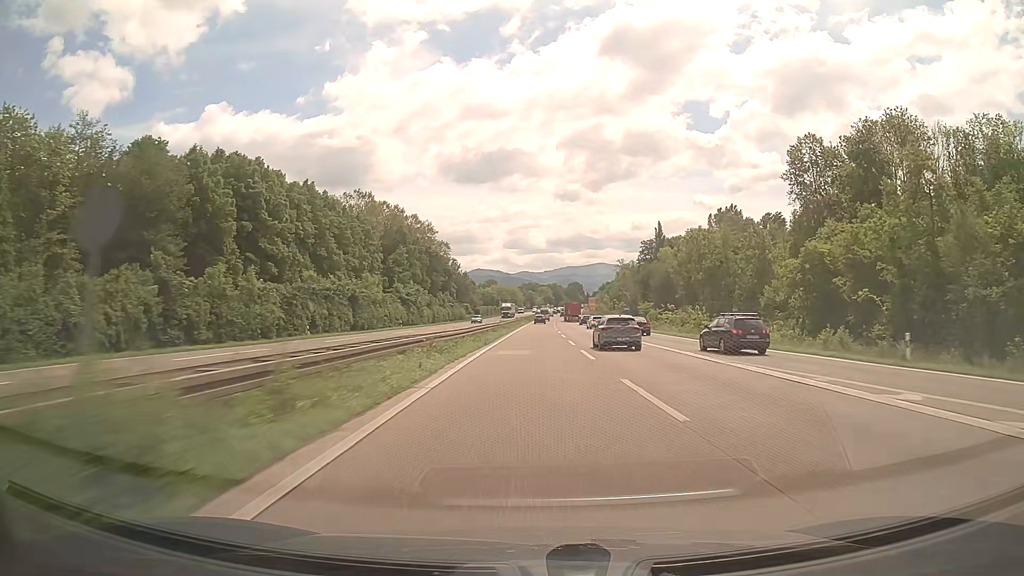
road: trunk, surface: asphalt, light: Day
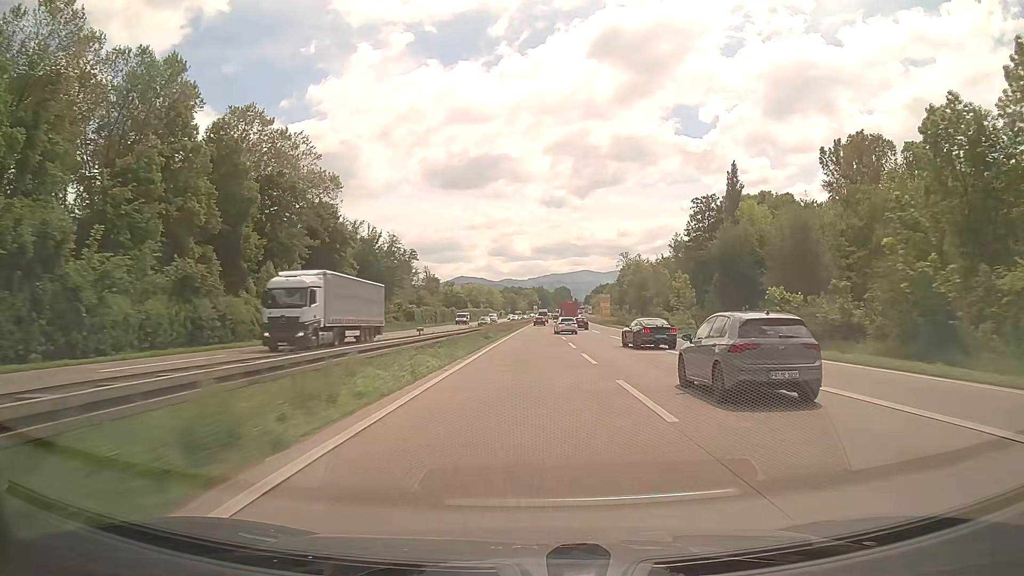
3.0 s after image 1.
(+1.1, +85.4) m; +1°
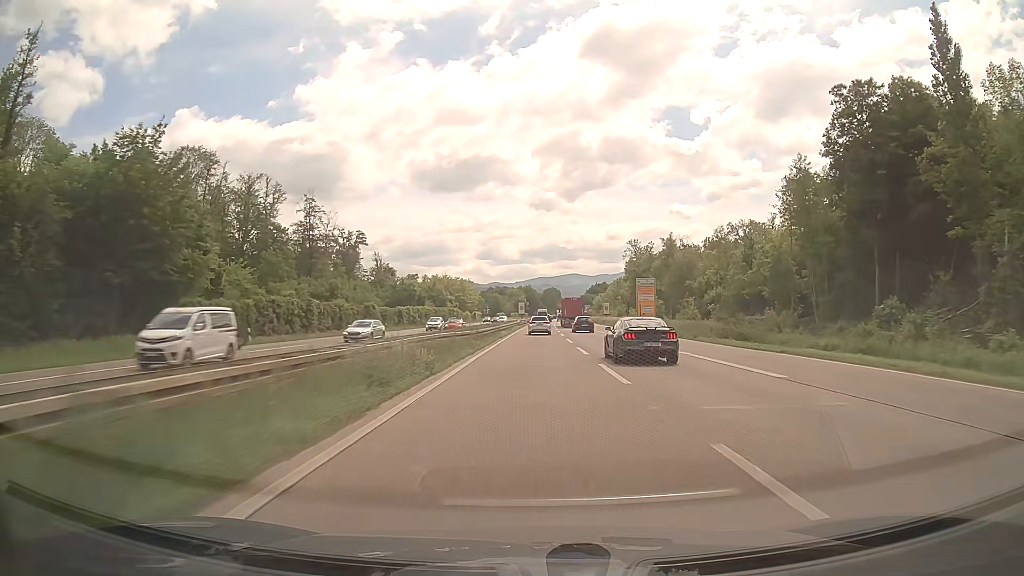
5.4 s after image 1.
(+0.5, +67.7) m; +1°
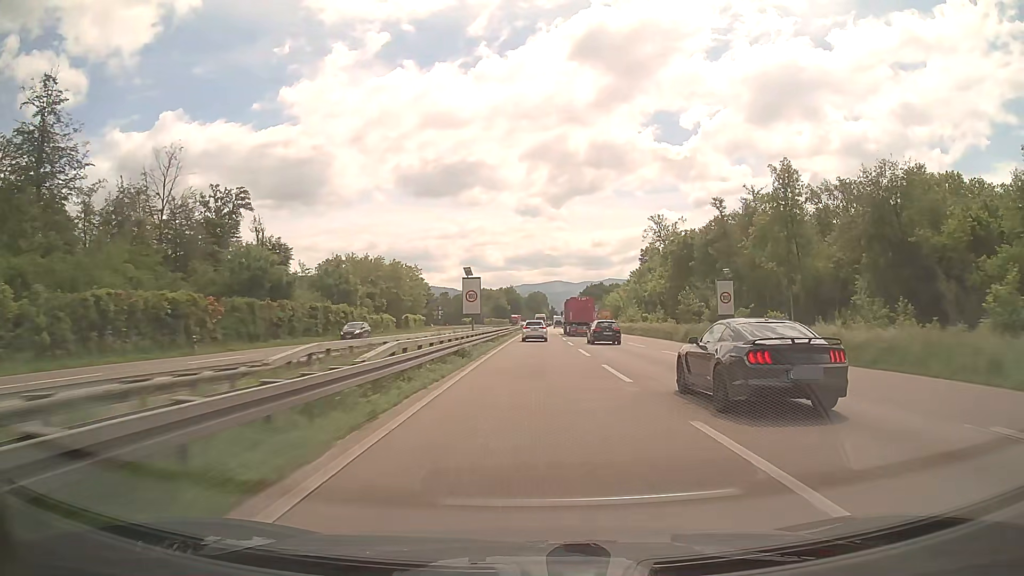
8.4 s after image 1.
(+0.9, +81.8) m; +1°
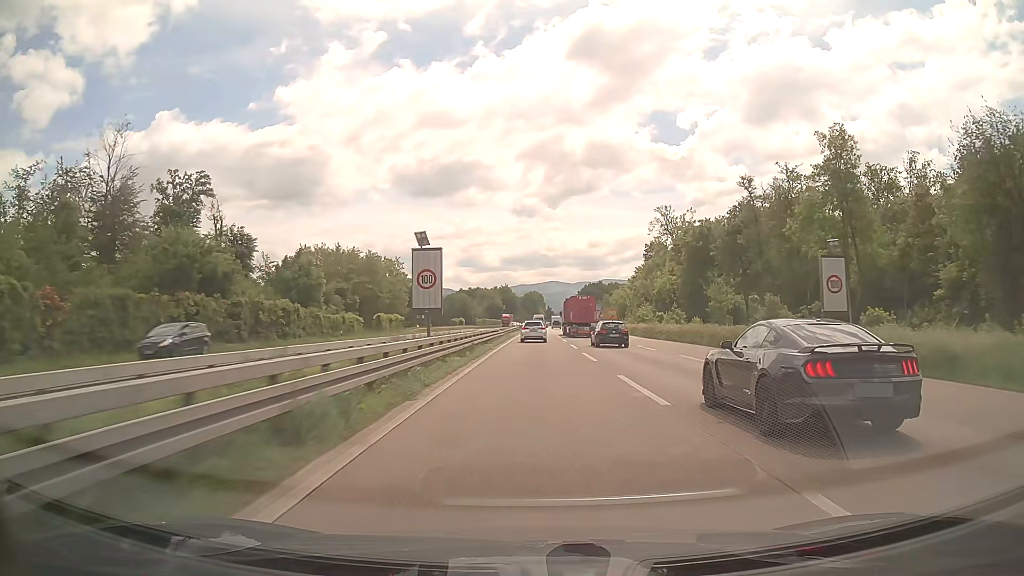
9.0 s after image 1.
(+0.1, +16.0) m; 0°
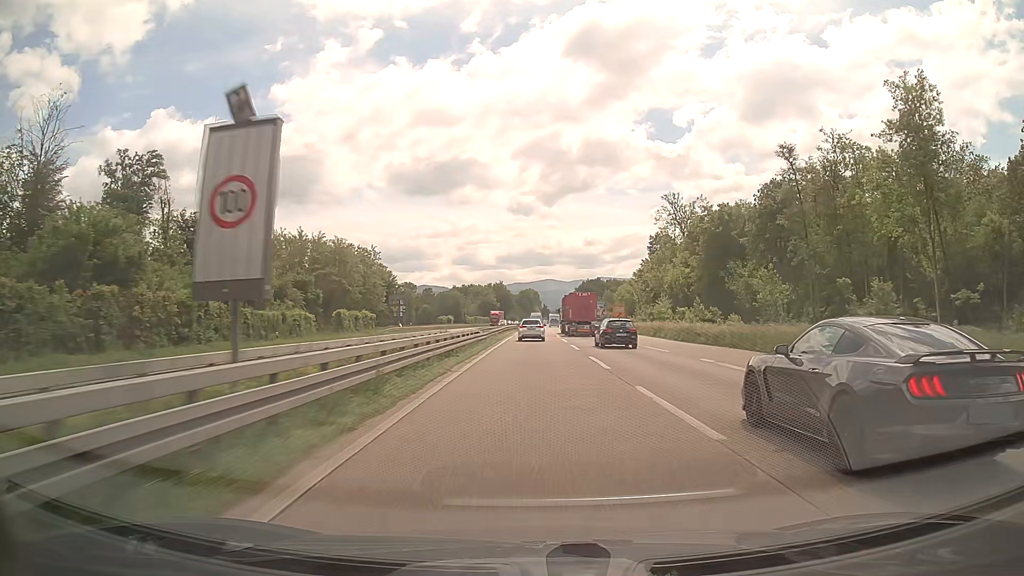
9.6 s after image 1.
(+0.1, +15.9) m; 0°
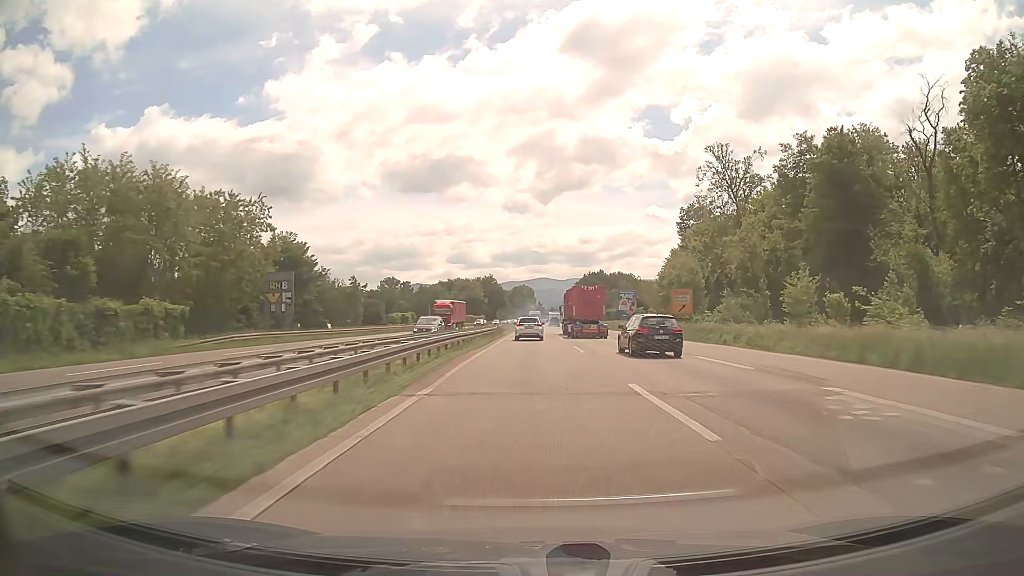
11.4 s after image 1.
(+0.2, +46.9) m; 0°
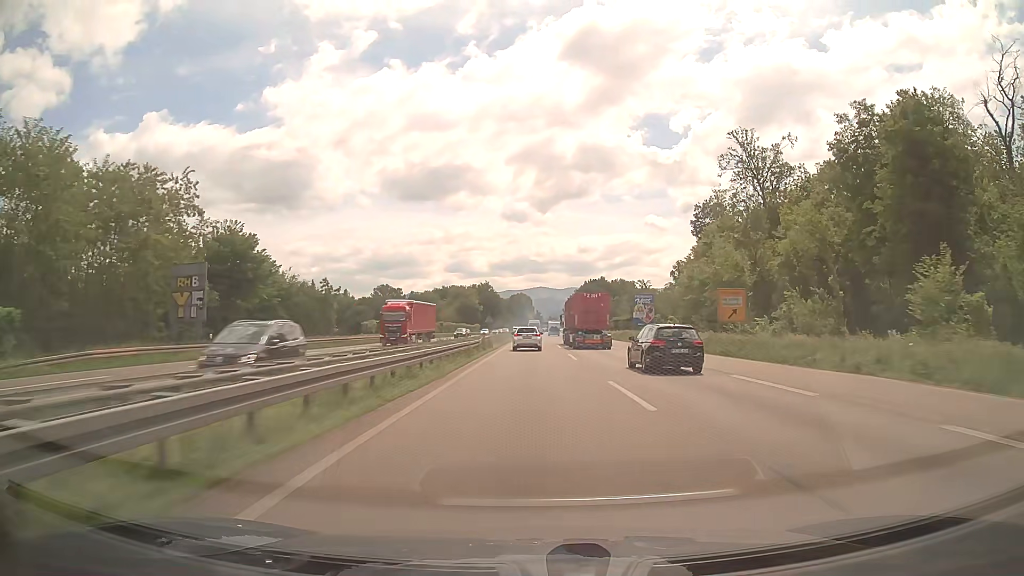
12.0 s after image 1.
(0.0, +15.3) m; 0°
(0, +10) (0, +20) (0, +30) (0, +40) (0, +50) (0, +60) (0, +70) (0, +80) (+1, +90) (+1, +100) m
